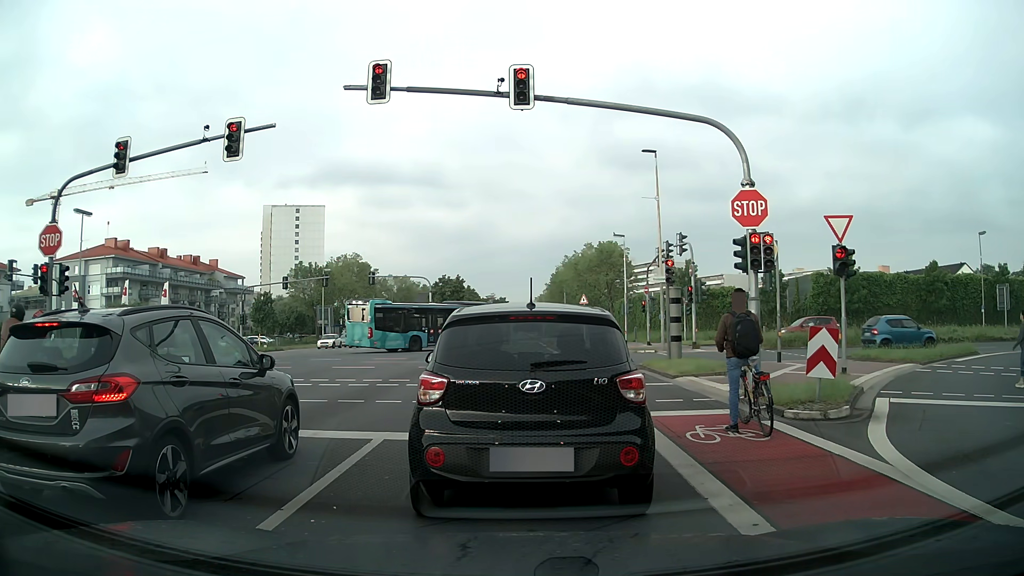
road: secondary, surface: asphalt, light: Day
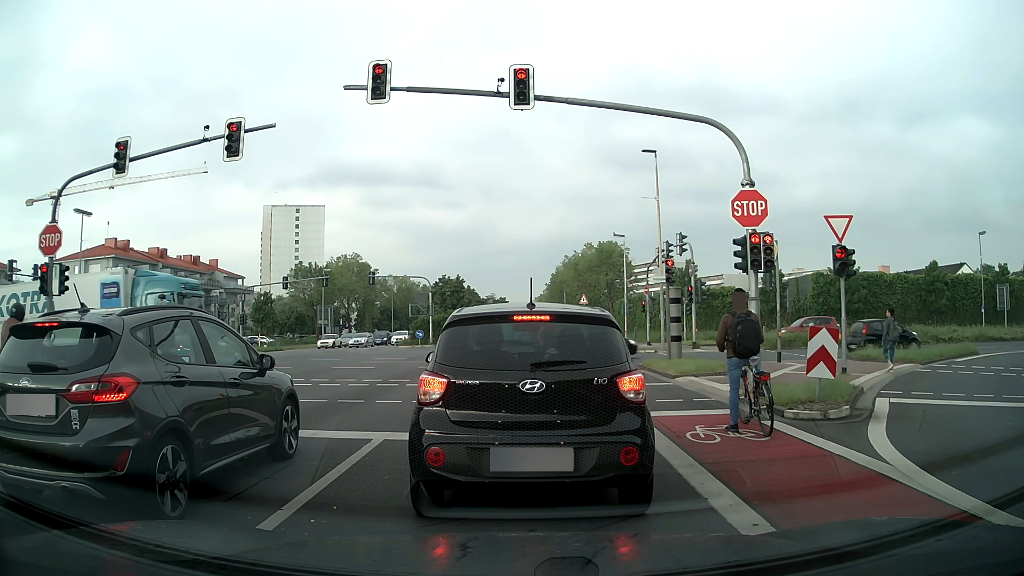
(0.0, 0.0) m; 0°
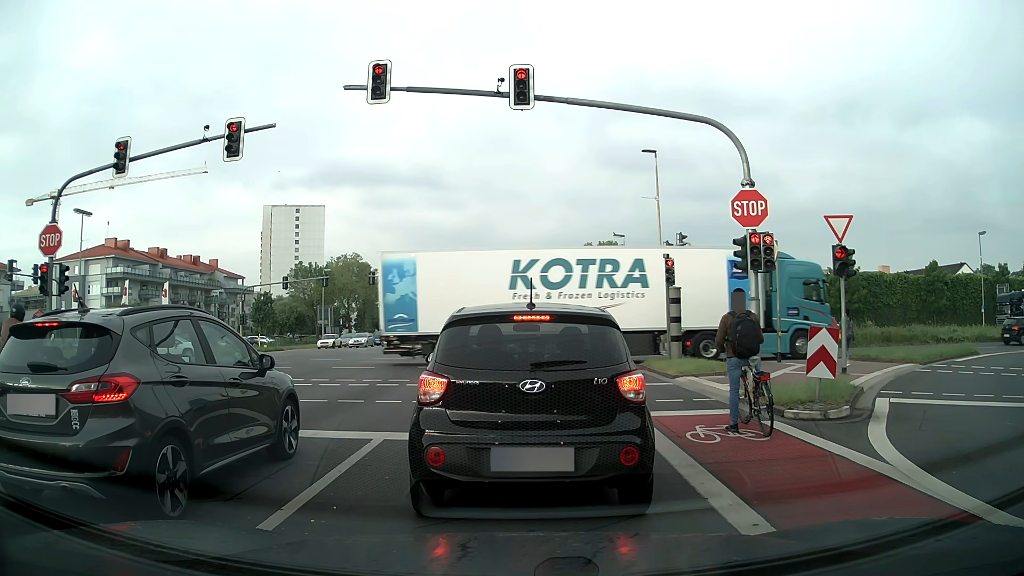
(0.0, 0.0) m; 0°
